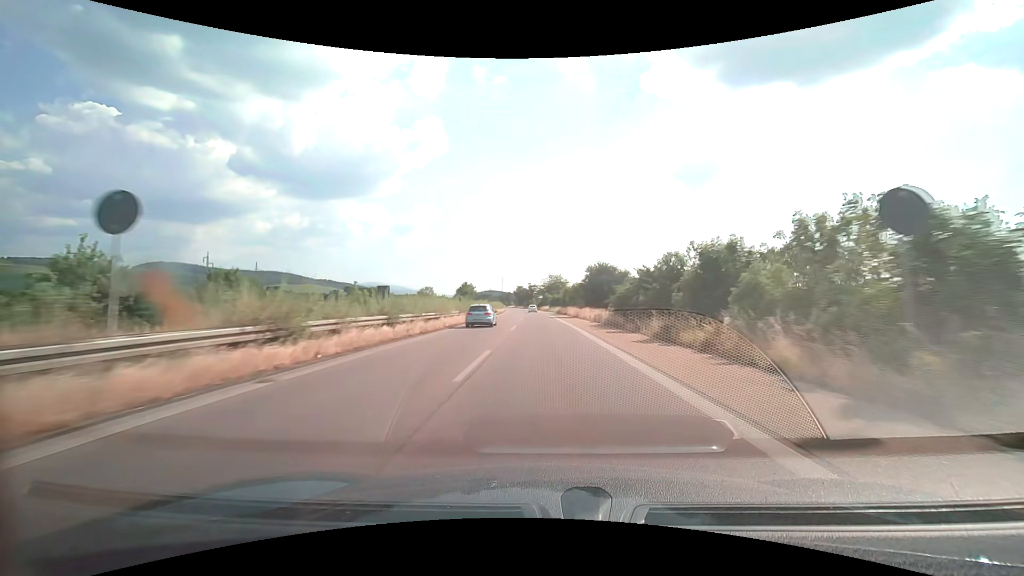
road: trunk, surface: asphalt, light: Day
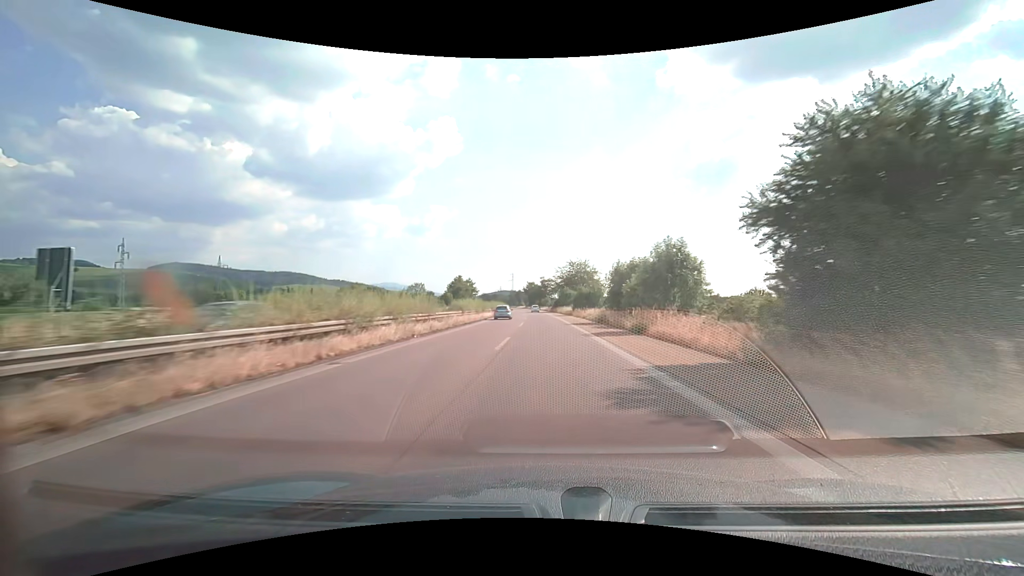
(-0.7, +47.7) m; -2°
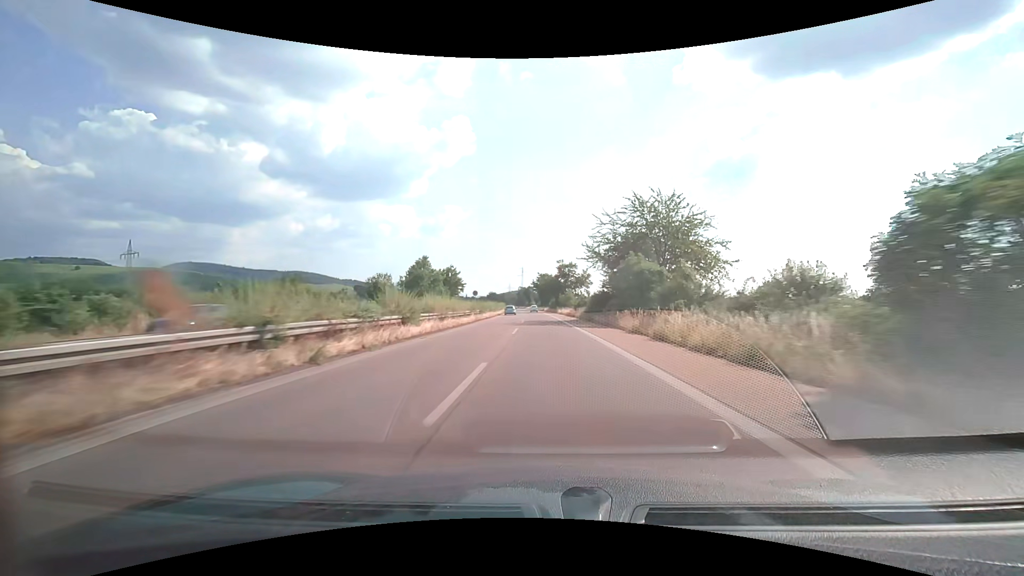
(-1.0, +63.5) m; -2°
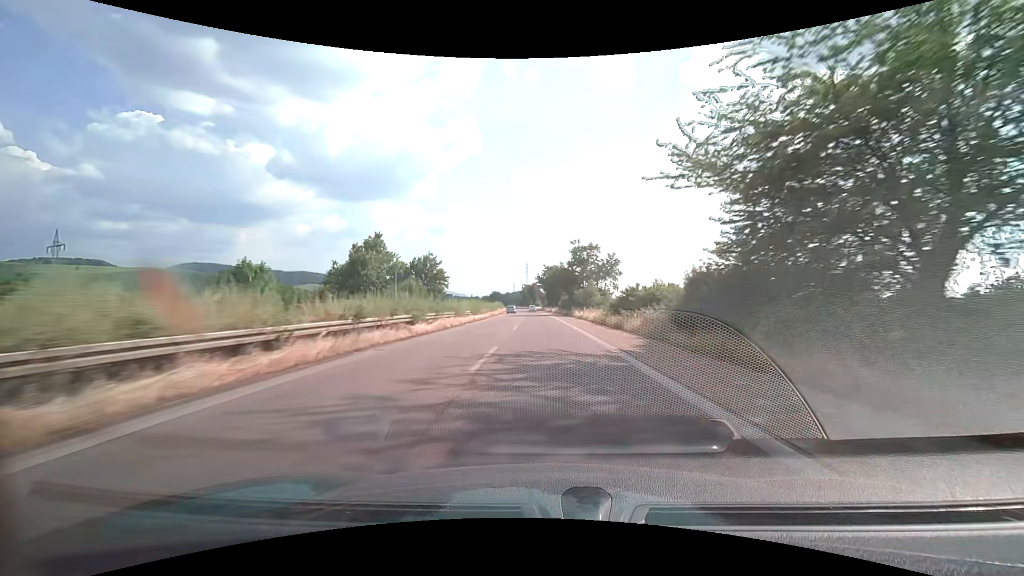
(-0.2, +31.8) m; -1°
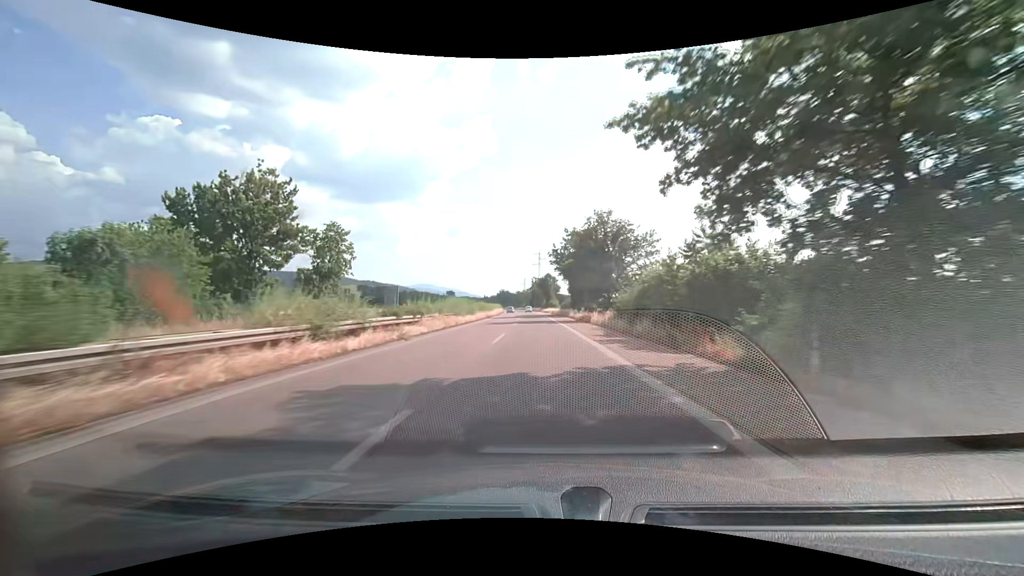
(-1.0, +63.7) m; -2°
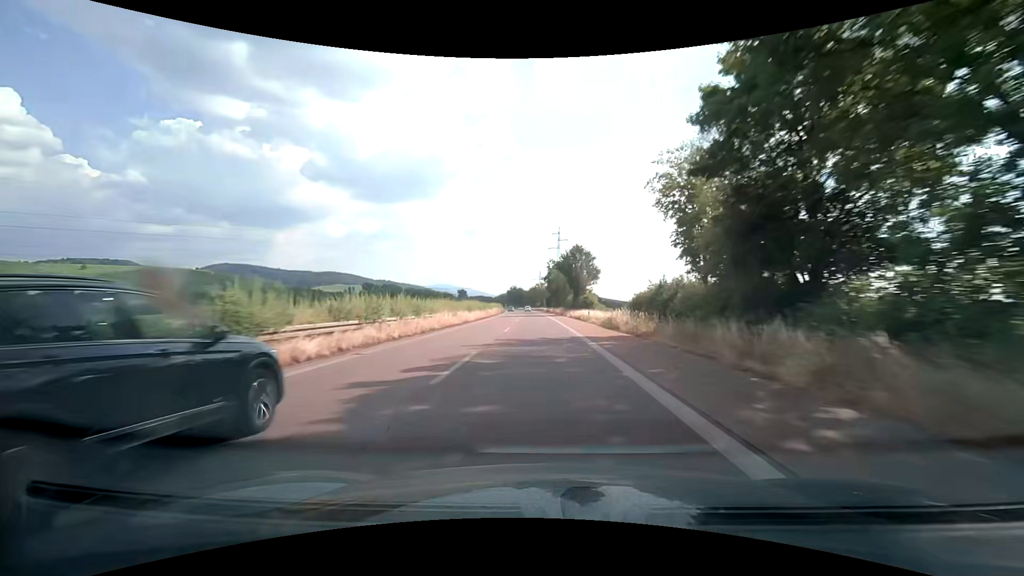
(-1.1, +64.1) m; -2°
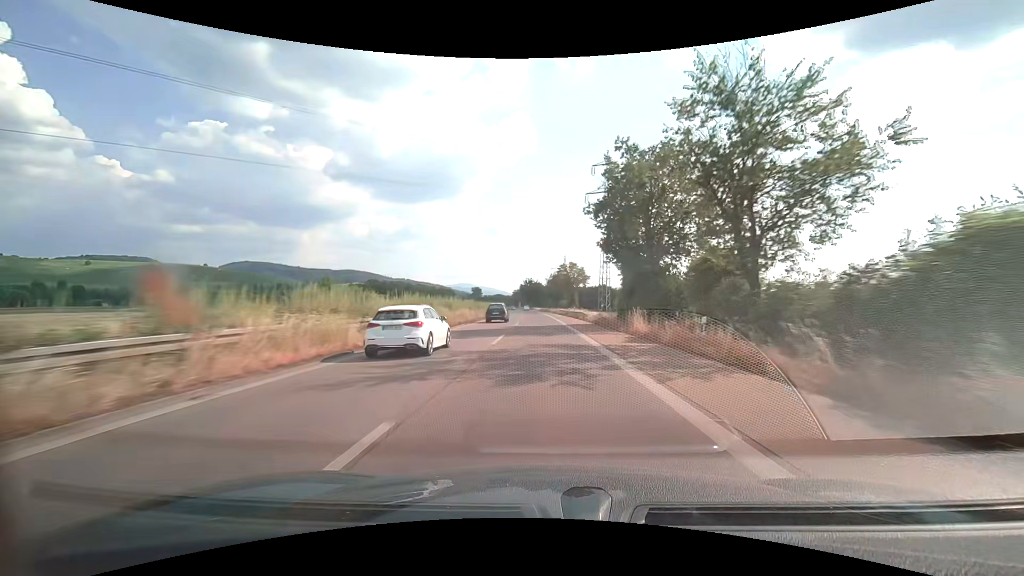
(-1.9, +81.1) m; -3°
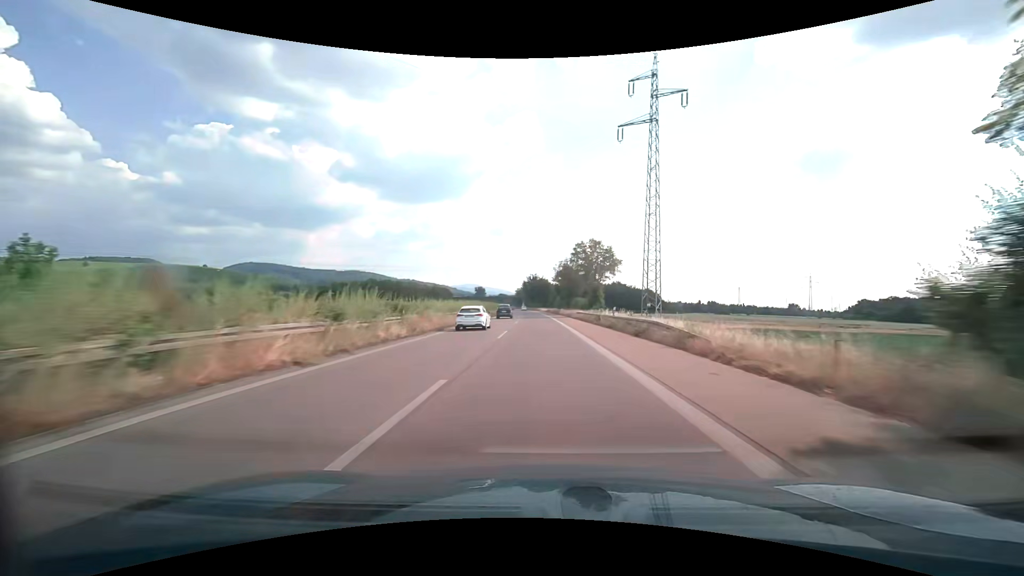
(-0.1, +32.7) m; -1°
(0, +10) (0, +20) (0, +30) (0, +40) (0, +50) (-1, +60) (-1, +70) (-1, +80) (-2, +90) (-2, +100) m
